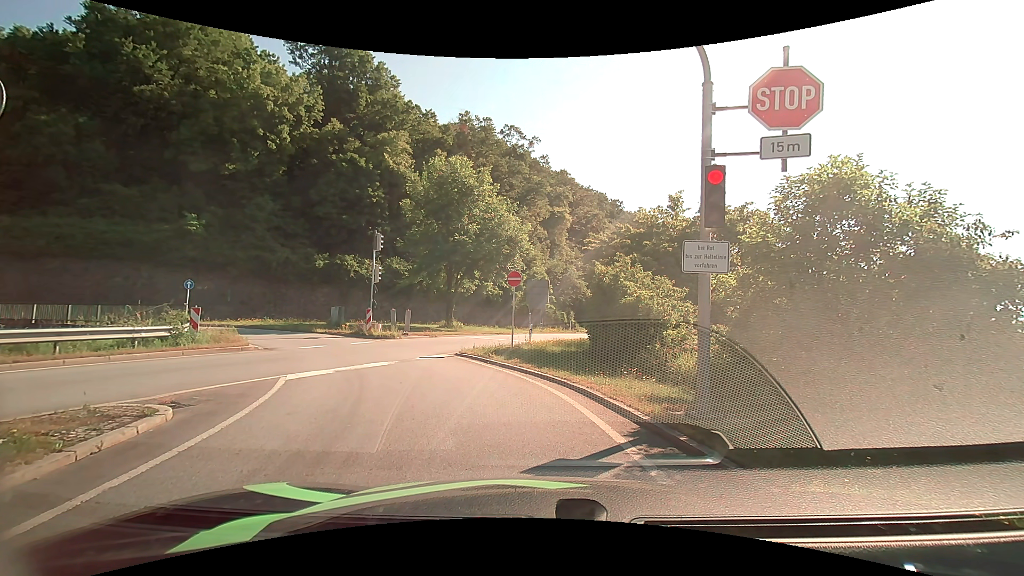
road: primary_link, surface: asphalt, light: Day
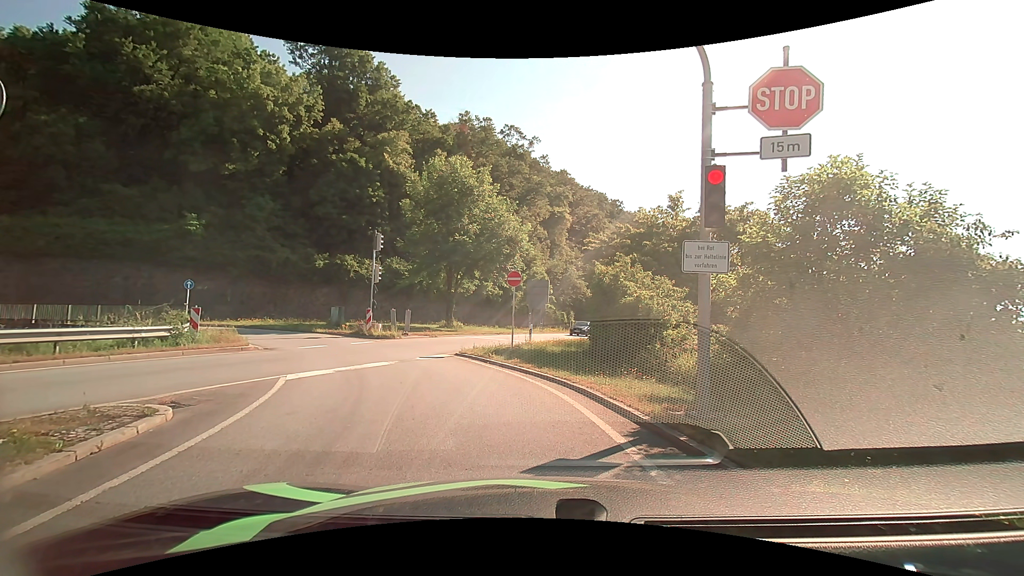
(0.0, 0.0) m; 0°
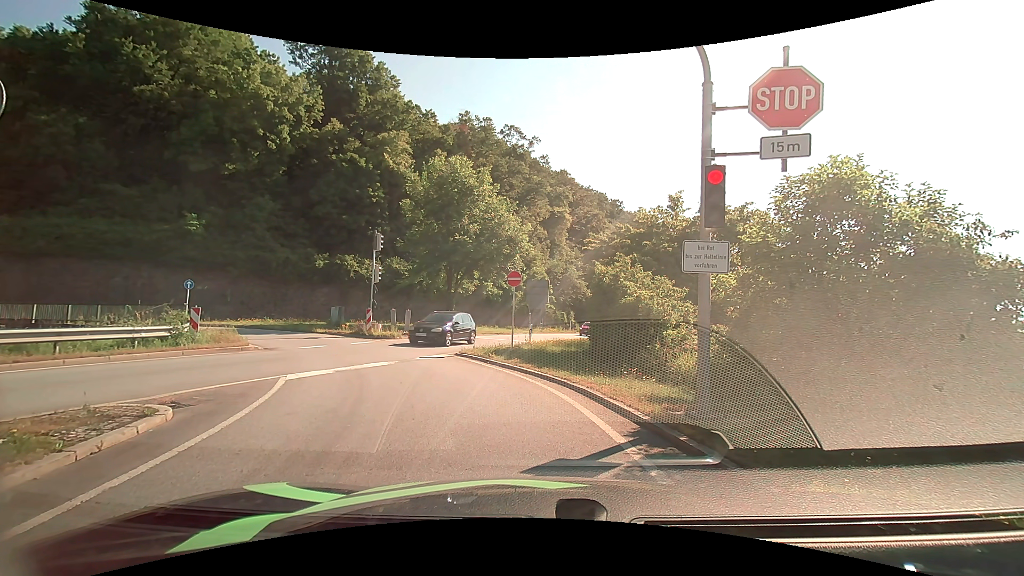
(0.0, 0.0) m; 0°
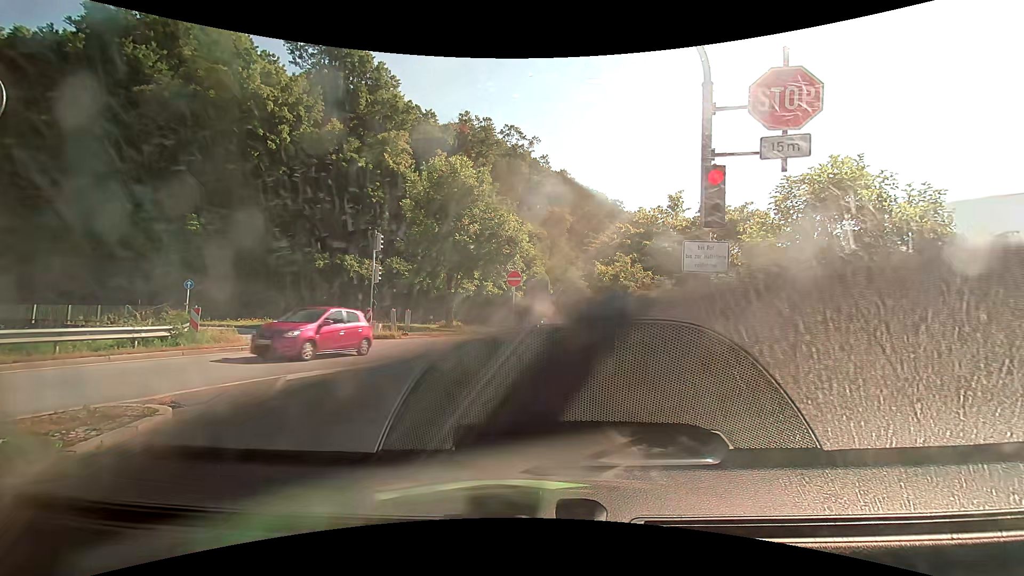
(0.0, 0.0) m; 0°
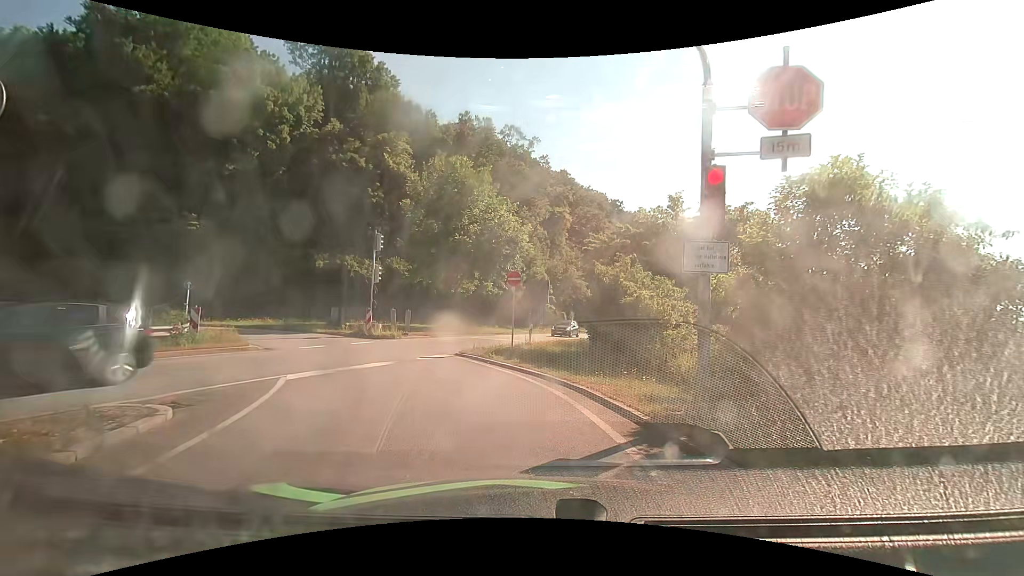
(0.0, 0.0) m; 0°
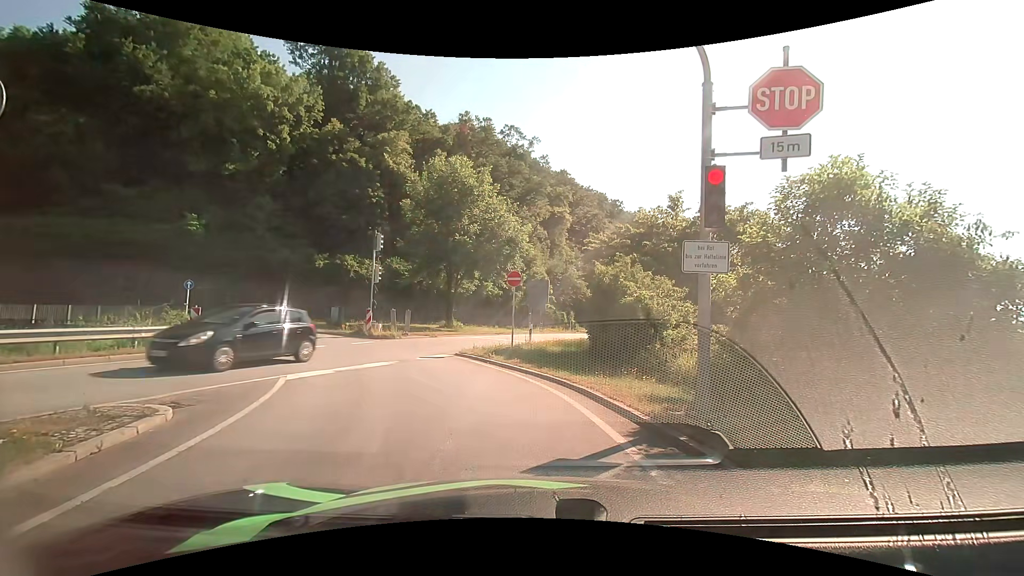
(0.0, 0.0) m; 0°
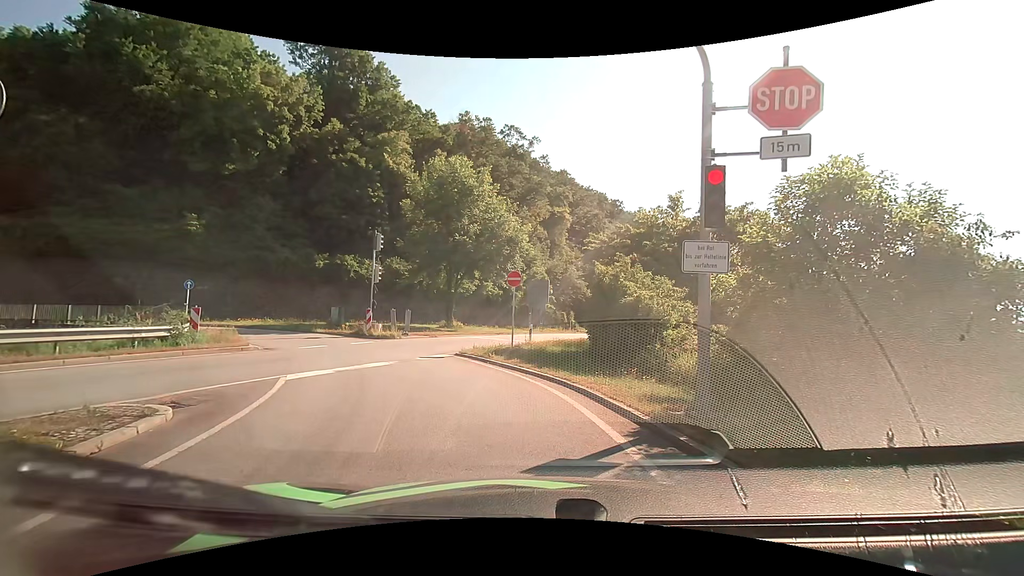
(0.0, 0.0) m; 0°
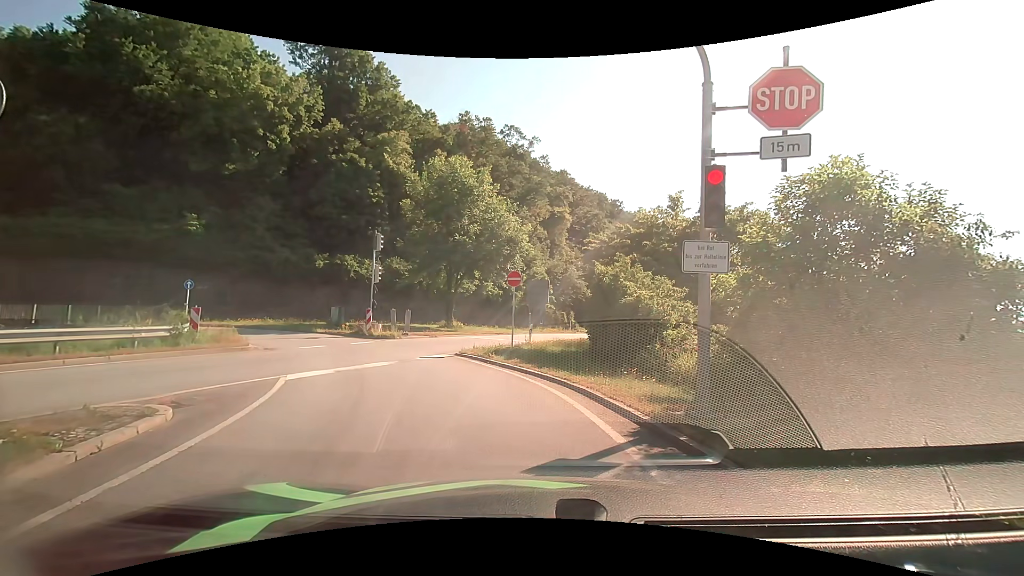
(0.0, 0.0) m; 0°
(-2, +10) (-7, +18) (-14, +25) (-24, +29) (-34, +29) (-43, +27) (-53, +23) (-62, +20) (-72, +17) (-82, +15) m
